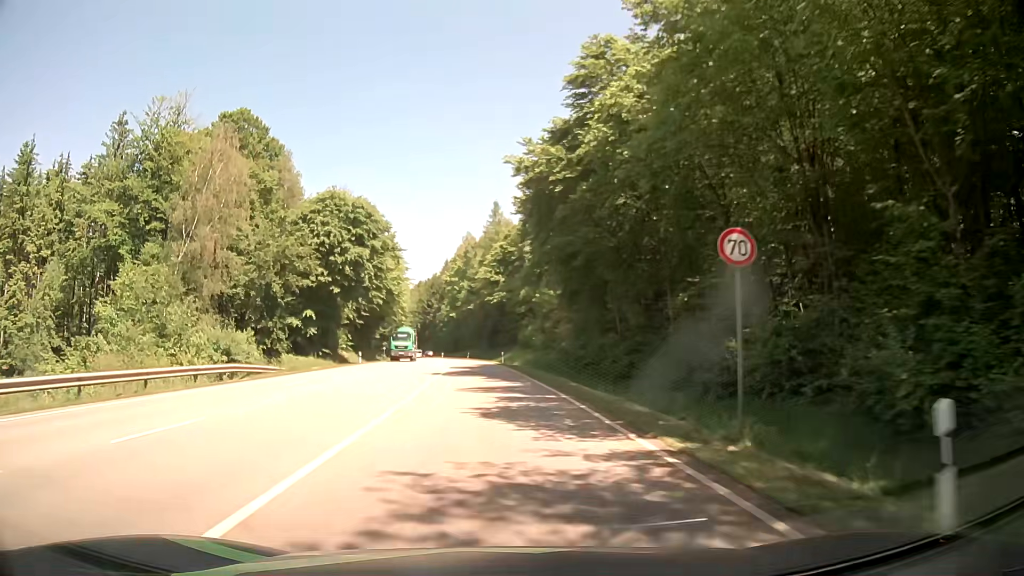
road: secondary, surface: asphalt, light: Day
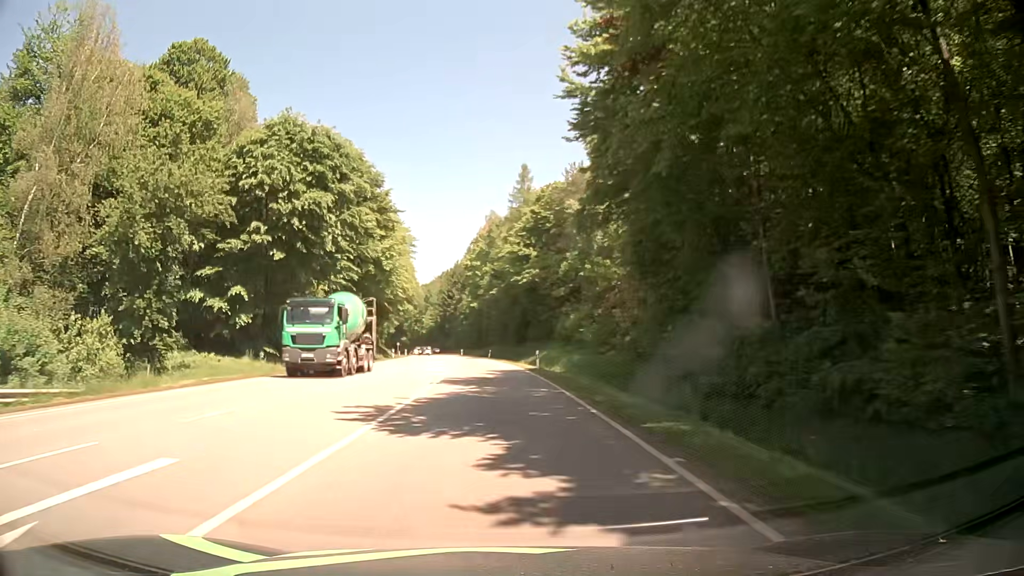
(-0.5, +21.5) m; -2°
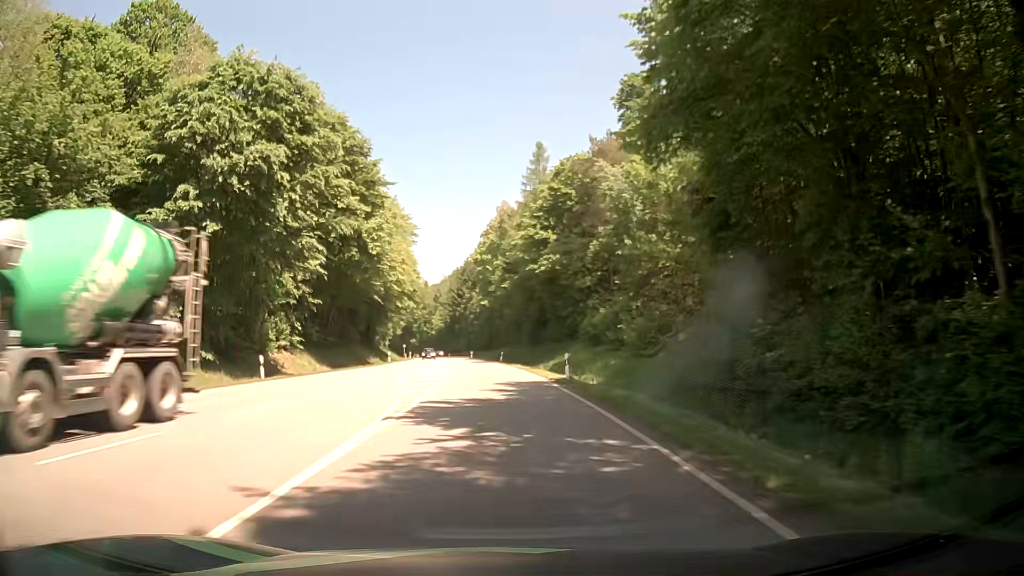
(-0.1, +10.8) m; -1°
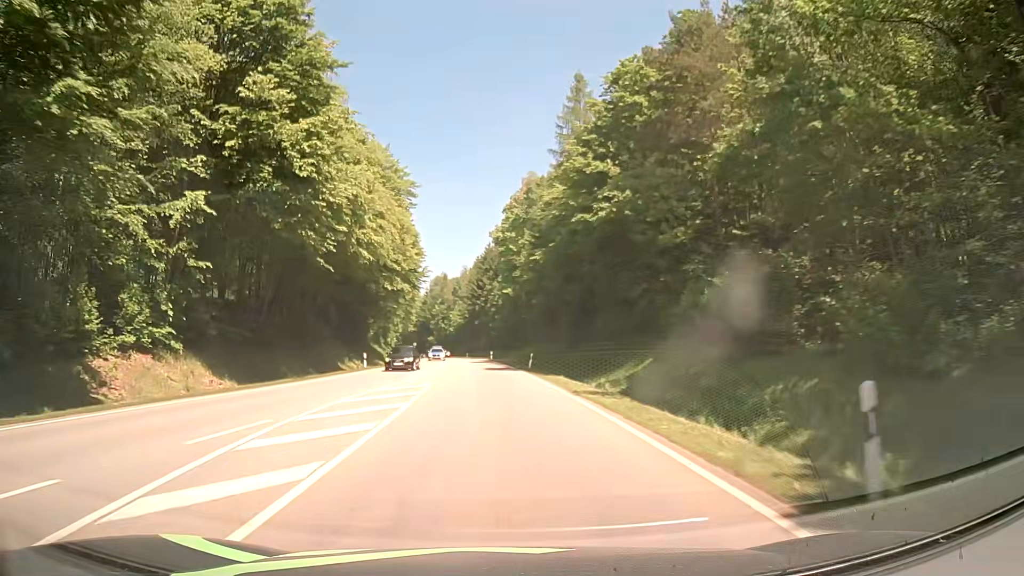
(-0.4, +21.6) m; -2°
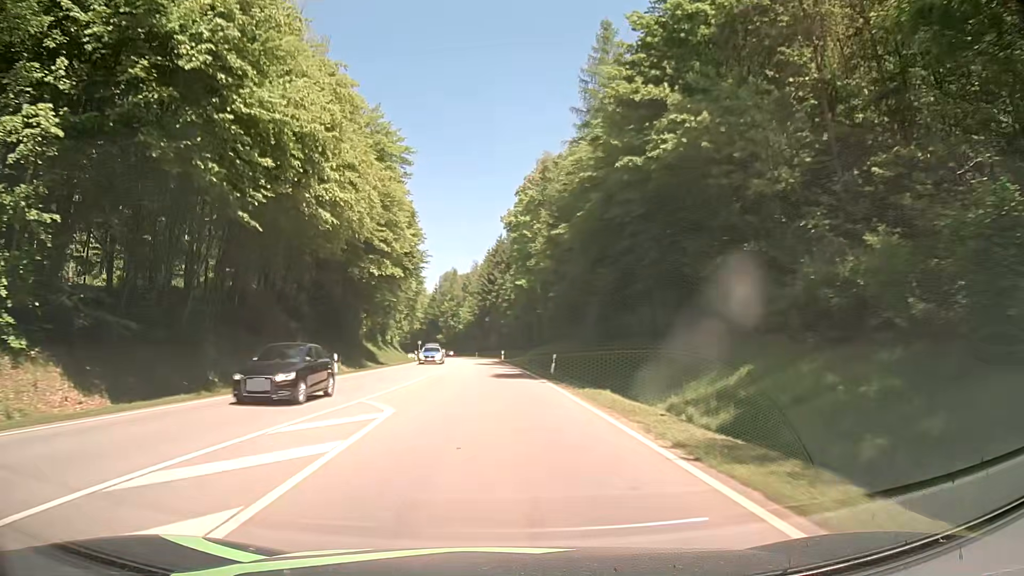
(-0.1, +10.8) m; -1°
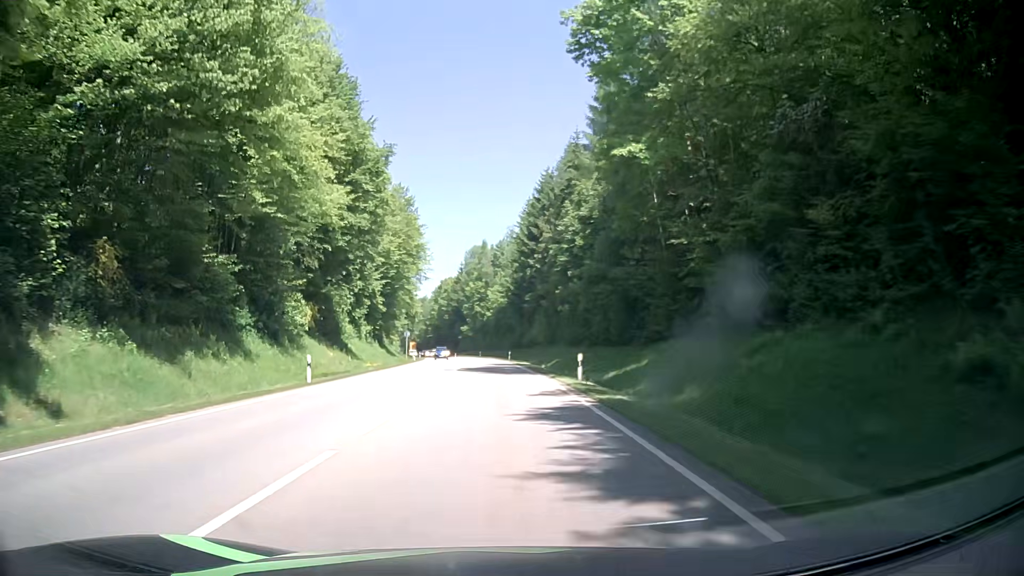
(-1.6, +54.2) m; -3°
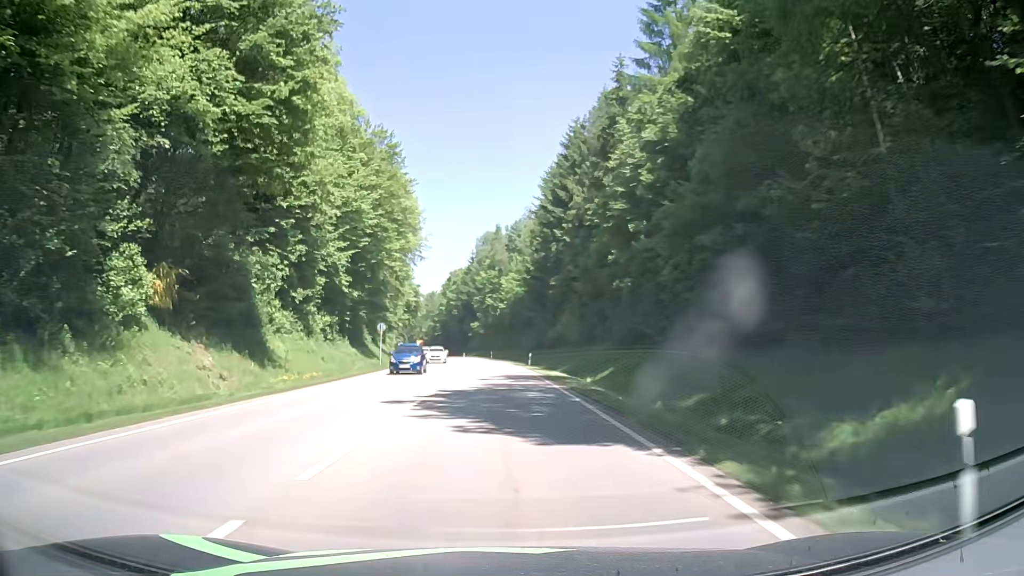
(-0.3, +21.7) m; -1°
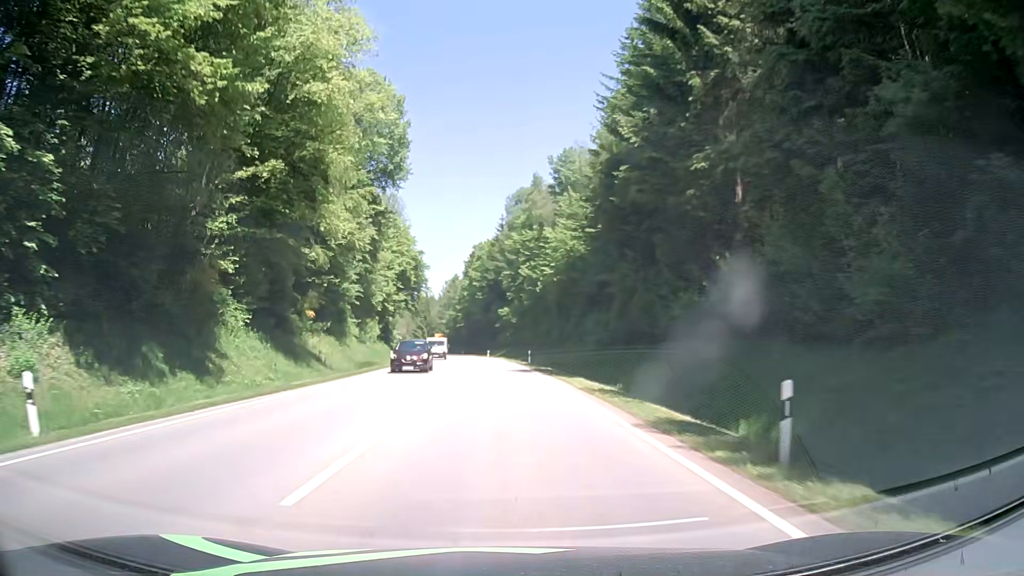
(-1.3, +43.3) m; -3°
(0, +10) (0, +20) (0, +30) (-1, +40) (-1, +50) (-2, +60) (-3, +70) (-3, +80) (-4, +90) (-5, +100) m
